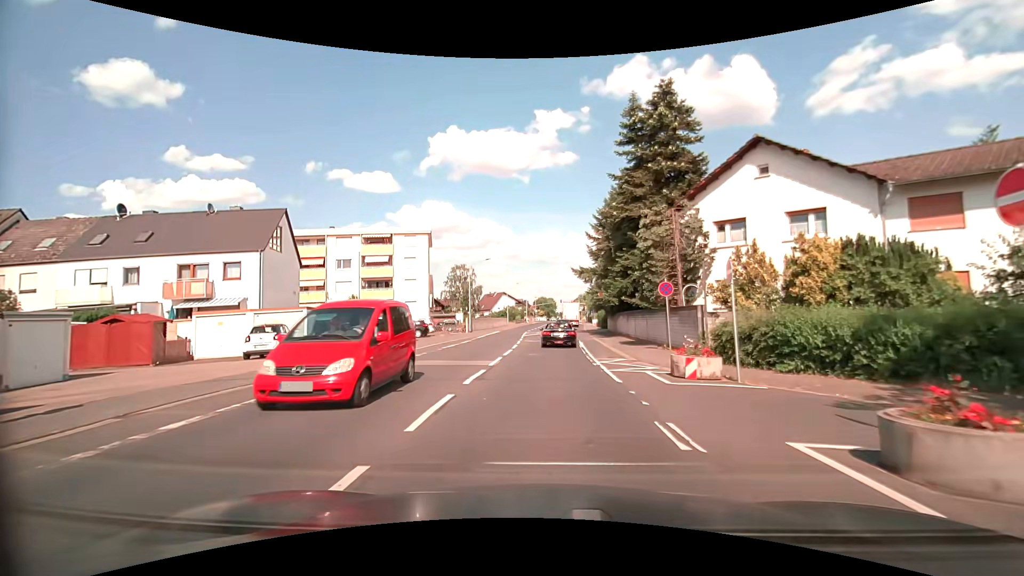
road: secondary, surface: asphalt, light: Day
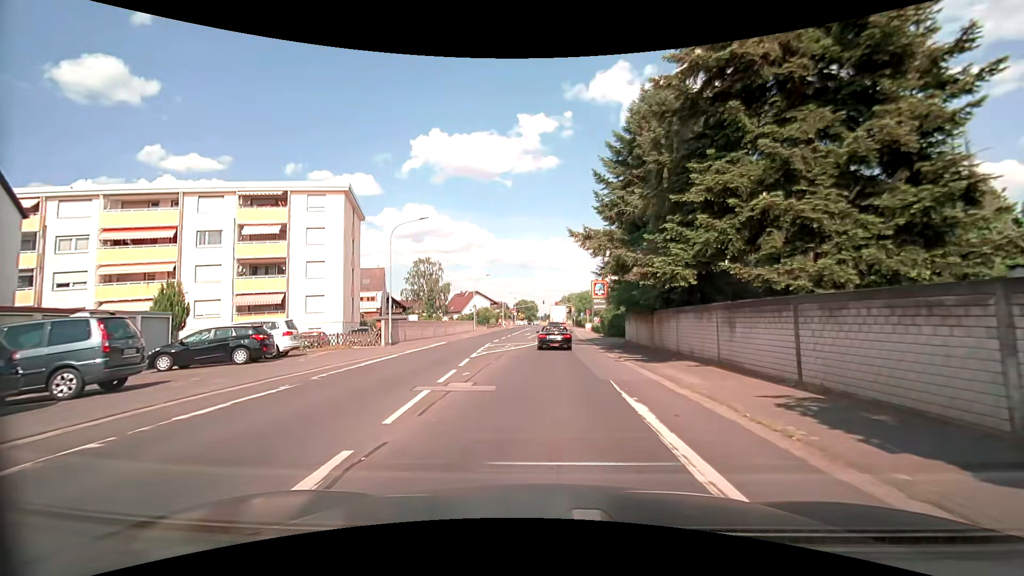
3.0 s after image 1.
(+0.2, +22.2) m; +1°
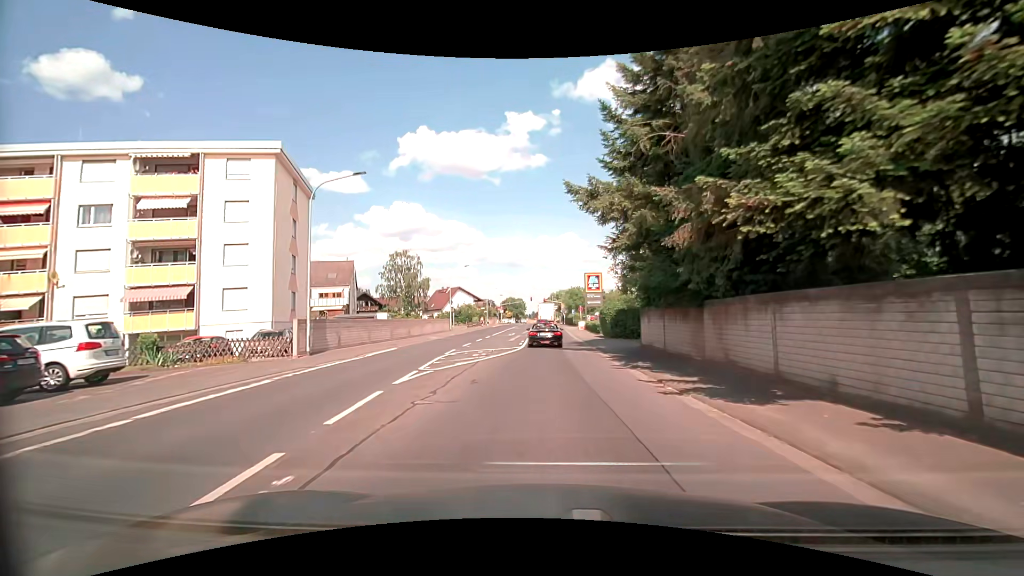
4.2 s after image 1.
(+0.2, +9.0) m; +1°
